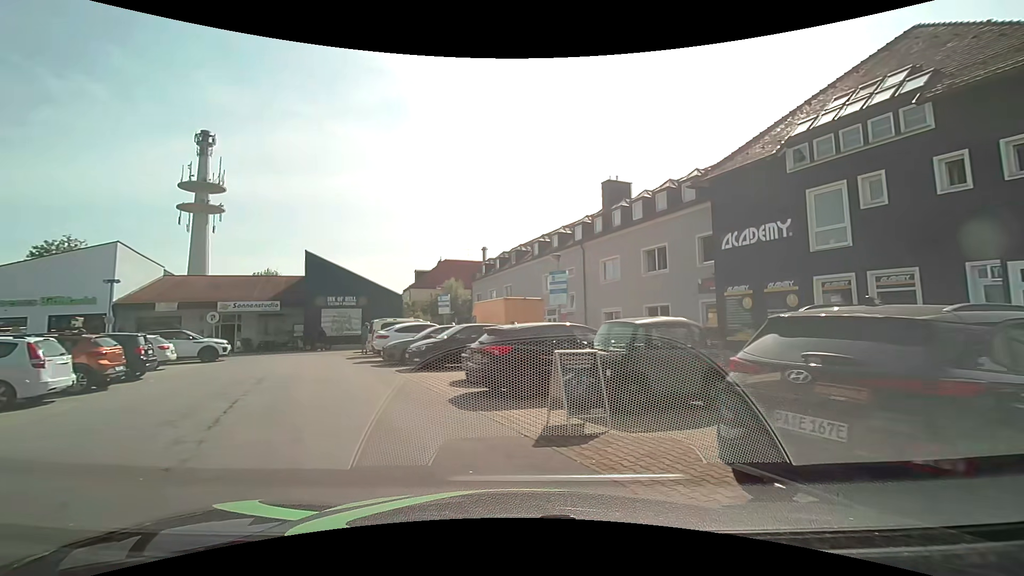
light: Day
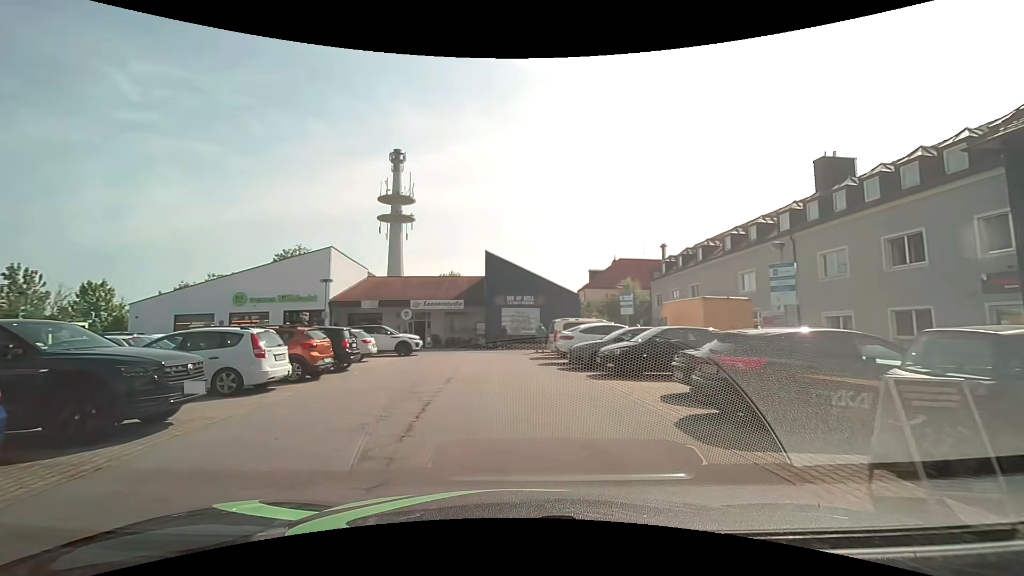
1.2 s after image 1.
(-0.4, +2.1) m; -19°
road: service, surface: asphalt
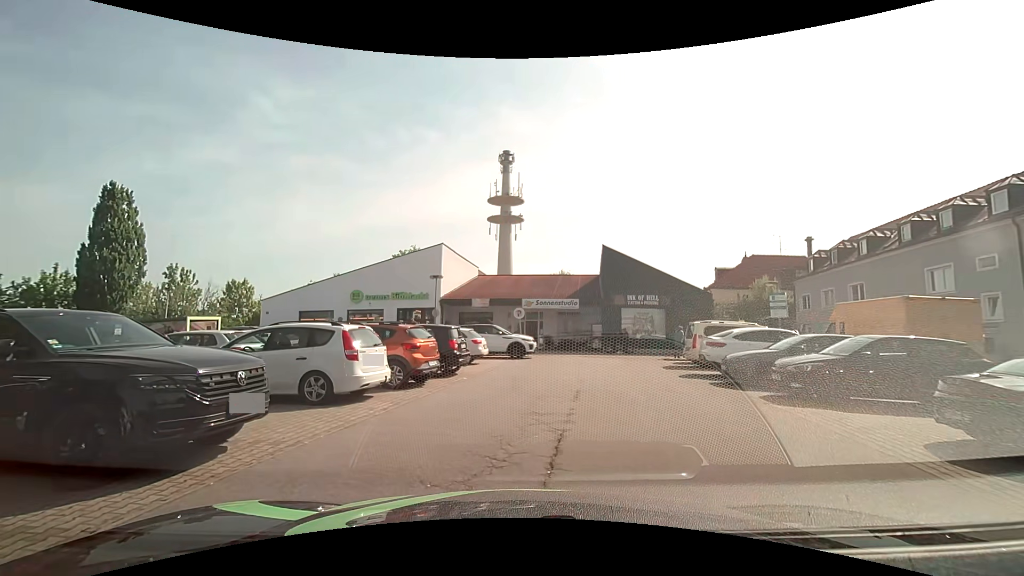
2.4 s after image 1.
(-0.5, +2.9) m; -13°
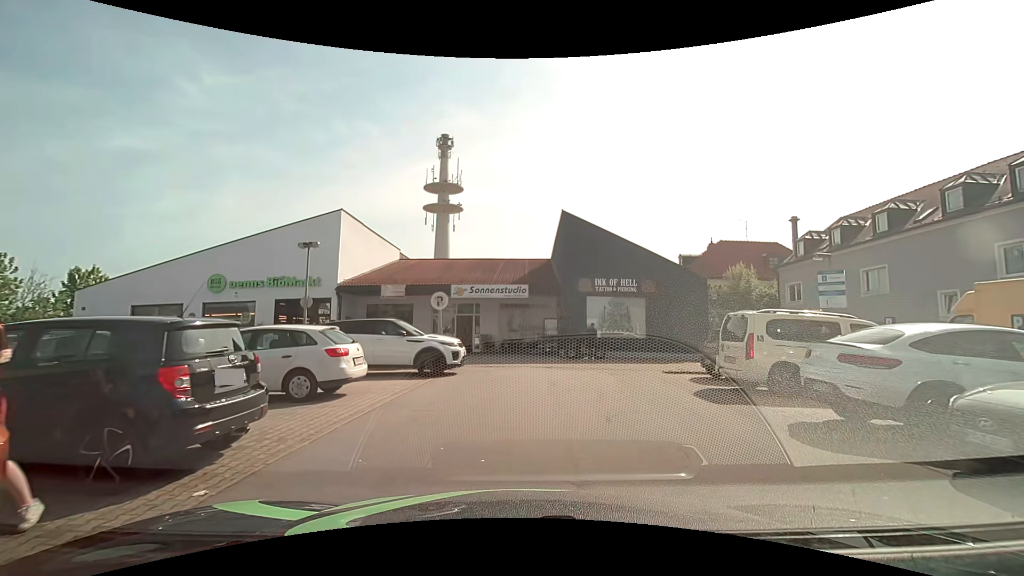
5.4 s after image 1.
(+0.5, +9.8) m; +6°
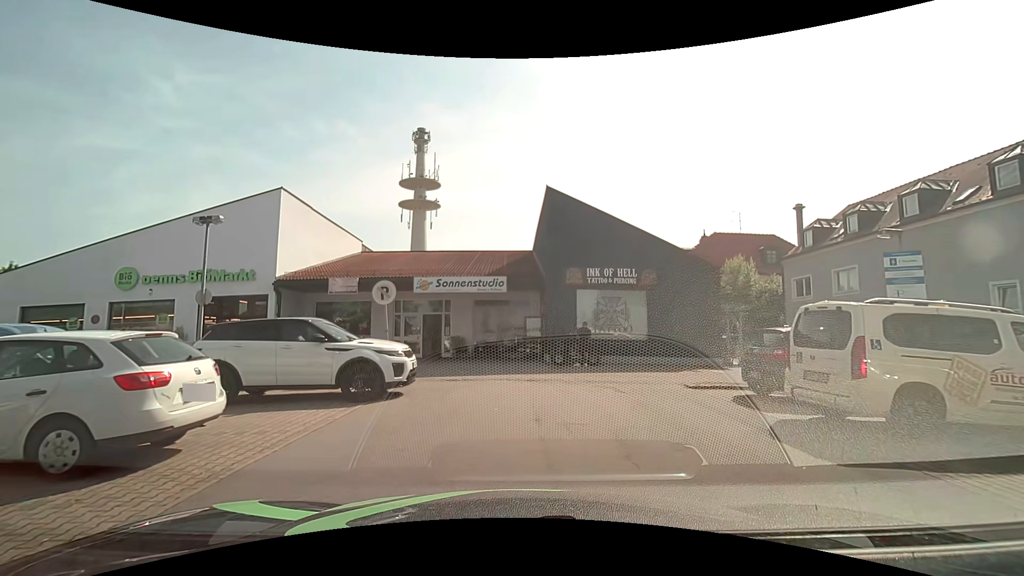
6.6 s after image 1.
(+0.2, +4.3) m; +4°
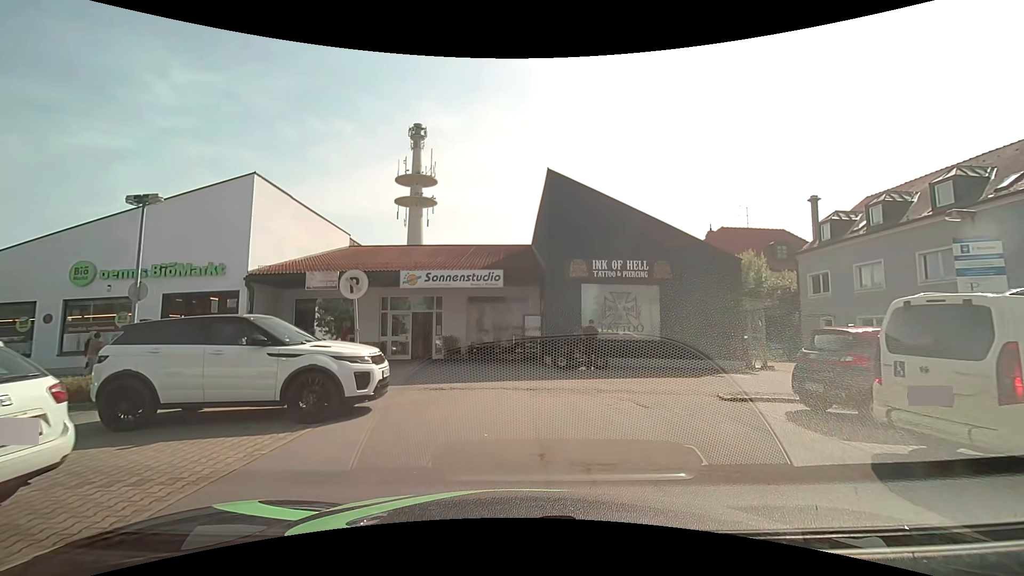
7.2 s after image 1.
(0.0, +2.1) m; 0°
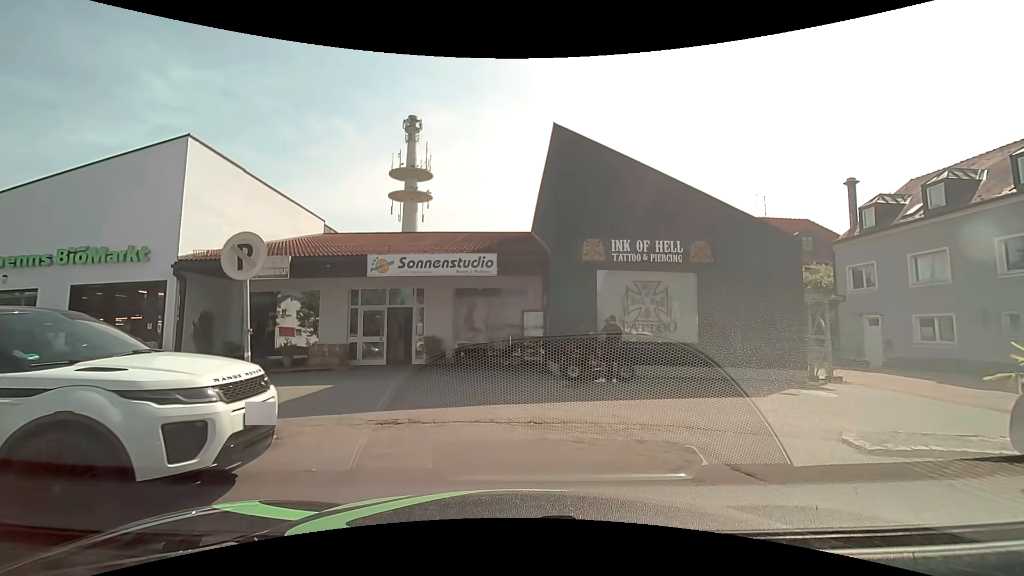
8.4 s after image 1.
(0.0, +4.0) m; +1°
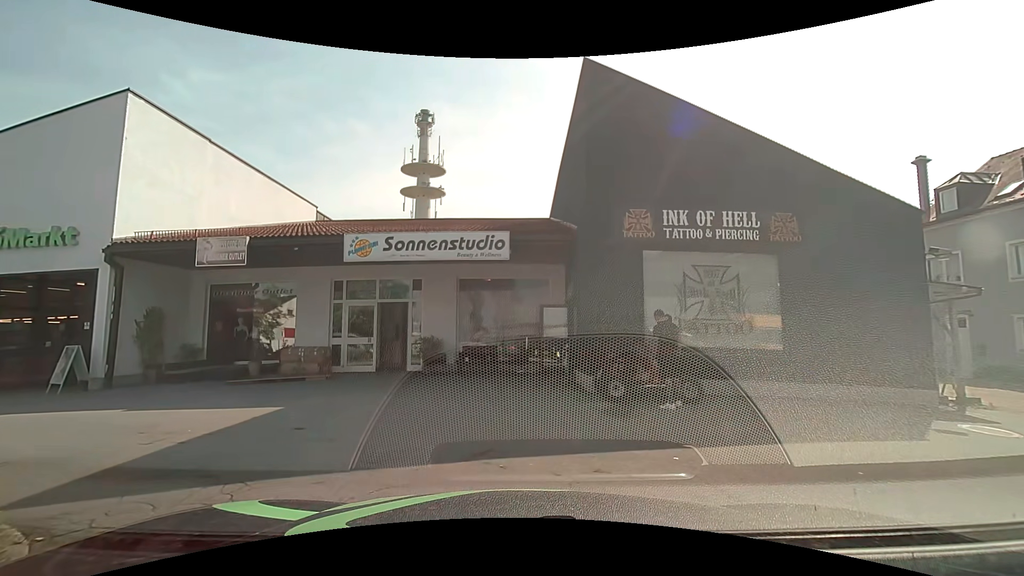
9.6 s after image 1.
(0.0, +3.4) m; -2°
